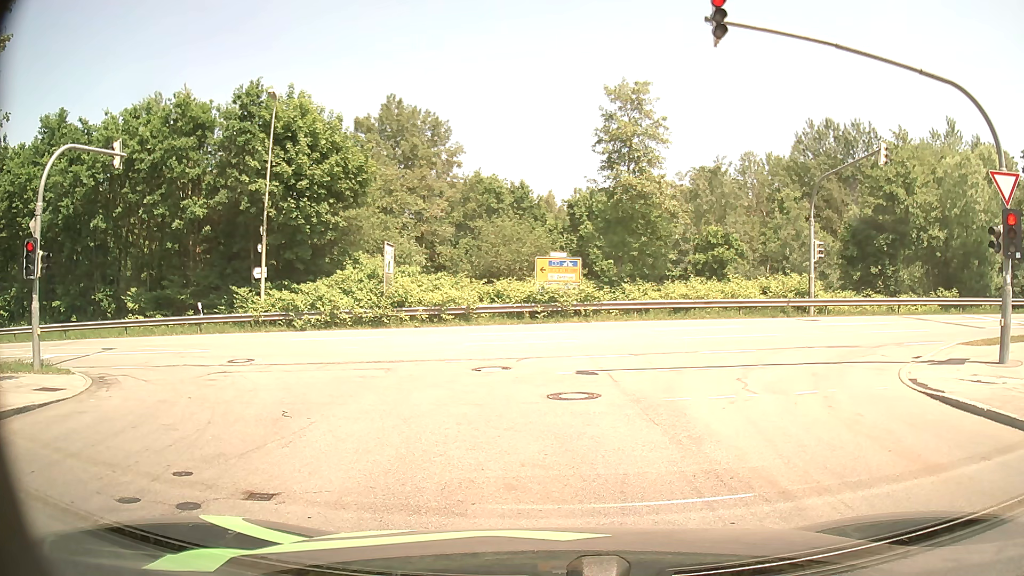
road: residential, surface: asphalt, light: Day
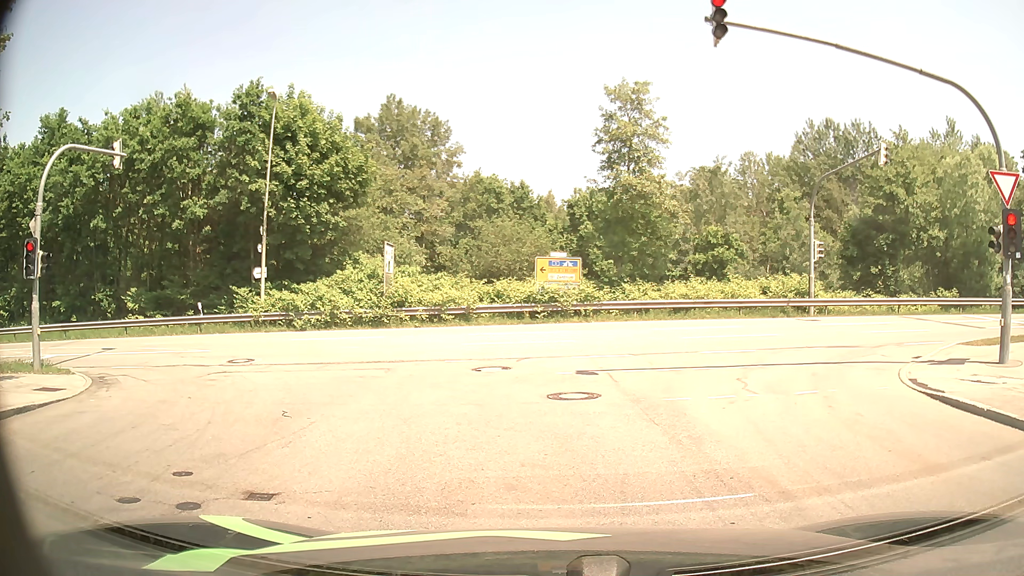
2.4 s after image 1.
(0.0, 0.0) m; 0°
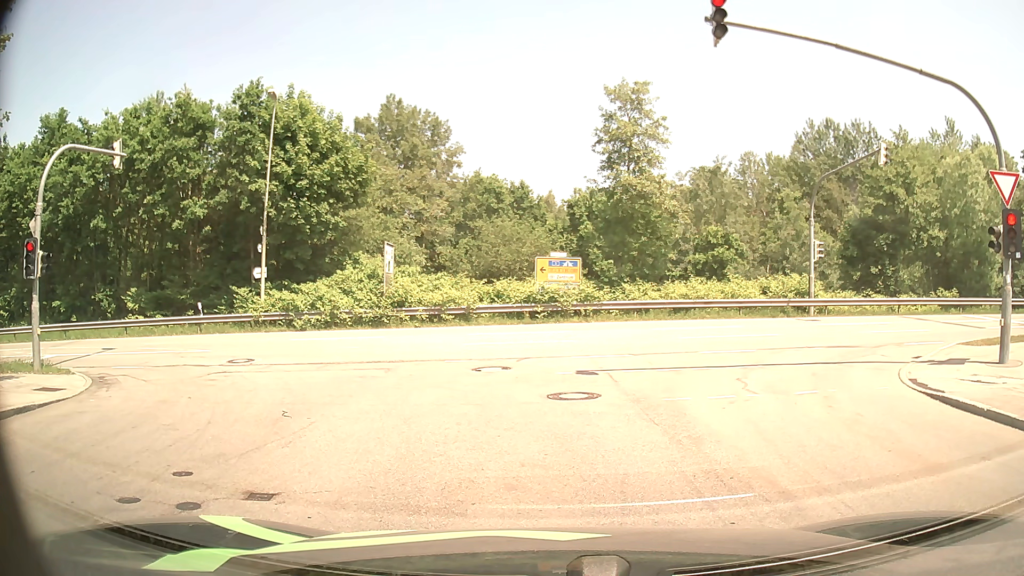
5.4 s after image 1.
(0.0, 0.0) m; 0°
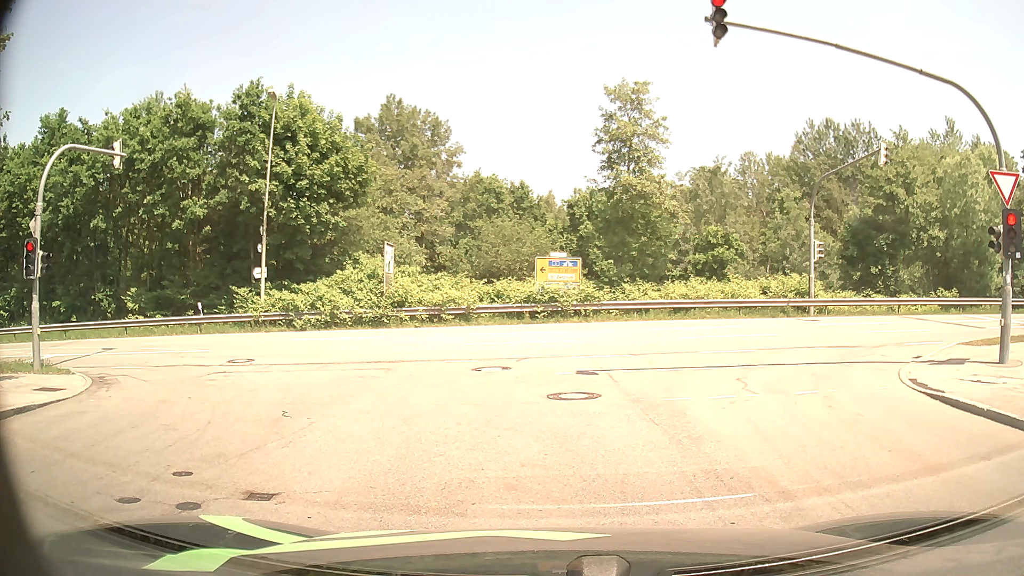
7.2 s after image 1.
(0.0, 0.0) m; 0°
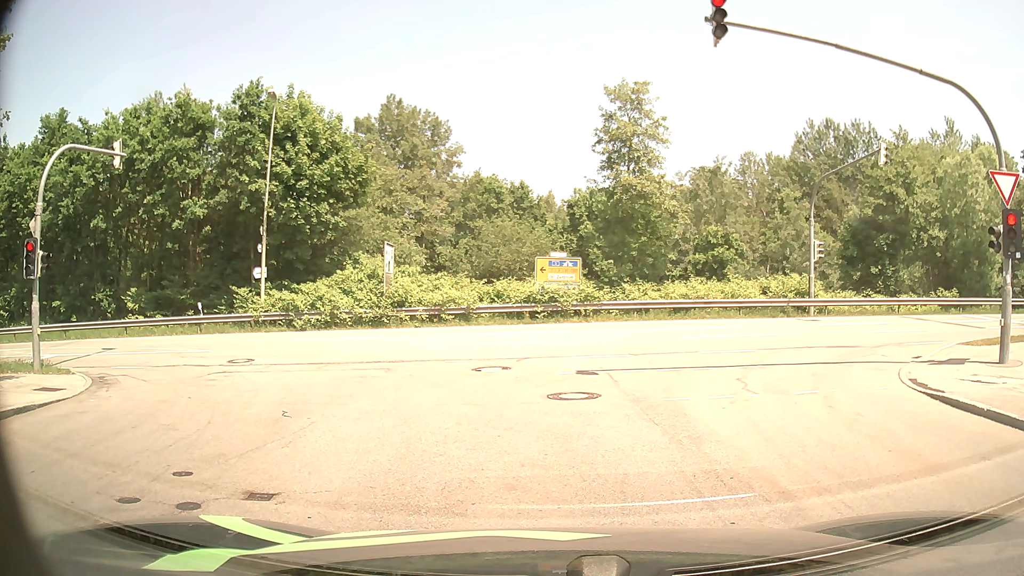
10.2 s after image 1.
(0.0, 0.0) m; 0°
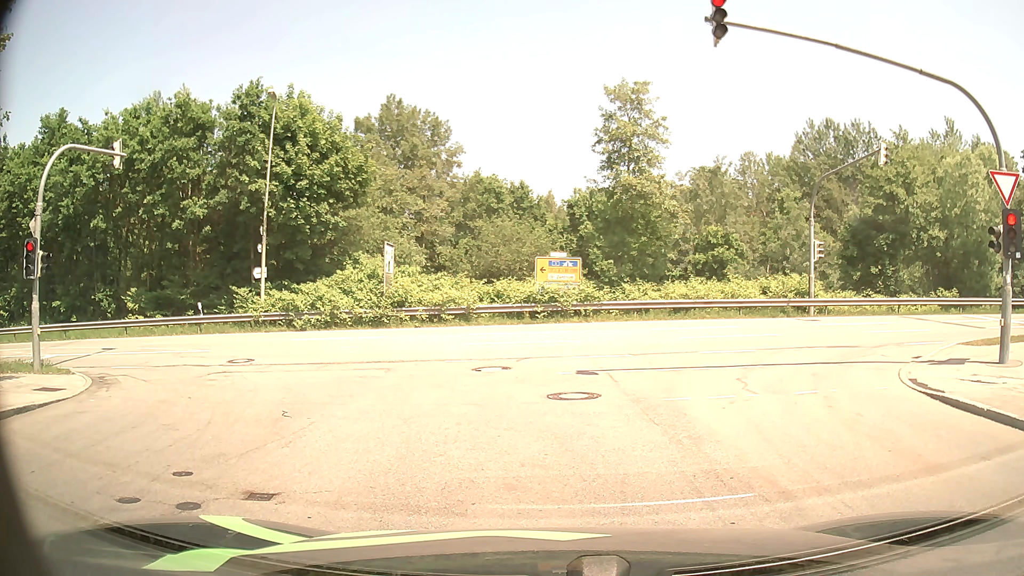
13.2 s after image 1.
(0.0, 0.0) m; 0°
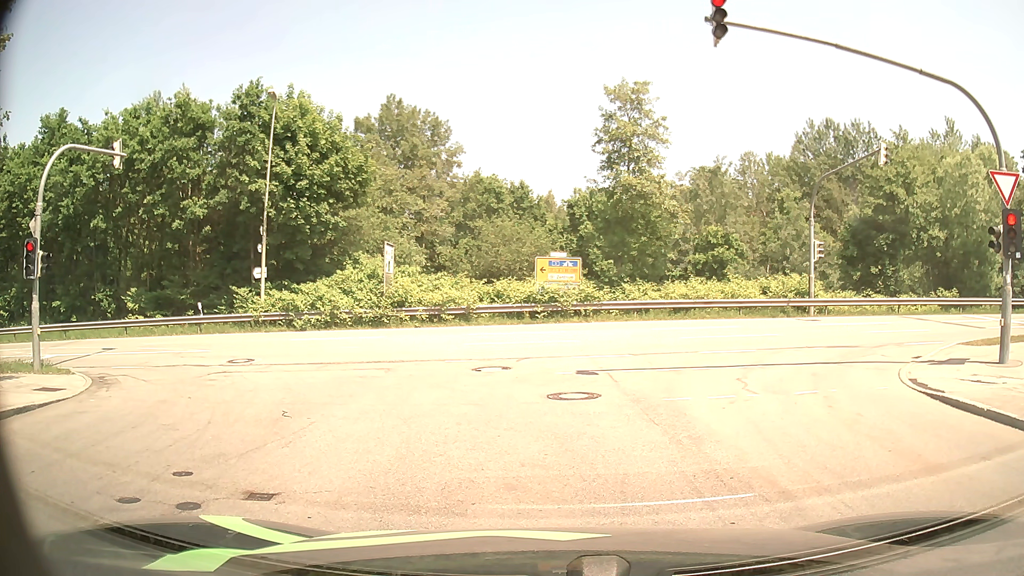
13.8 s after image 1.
(0.0, 0.0) m; 0°
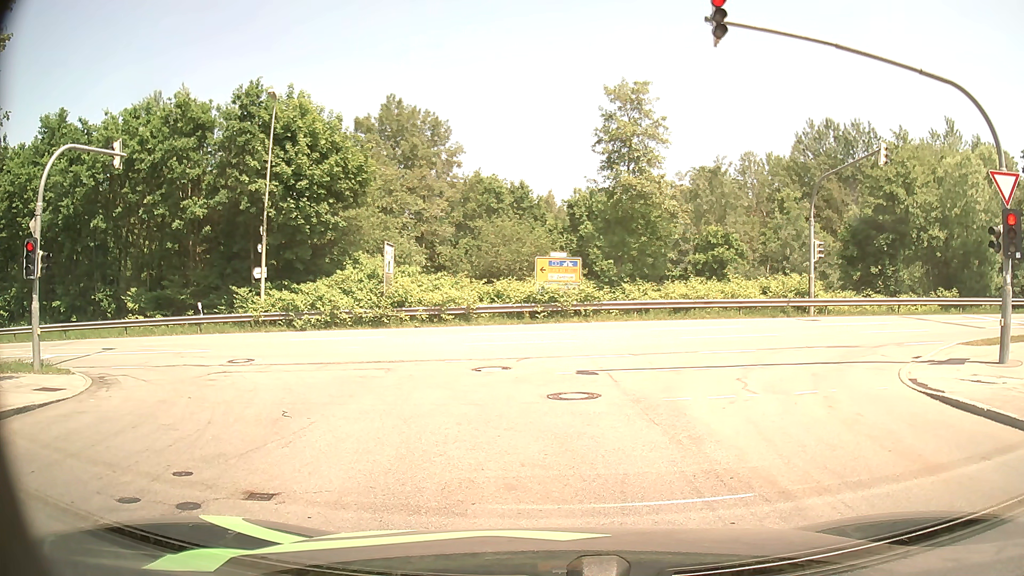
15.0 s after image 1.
(0.0, 0.0) m; 0°
(-1, +10) (-7, +18) (-16, +21) (-26, +21) (-36, +20) (-46, +18) (-56, +16) (-66, +14) (-76, +12) (-85, +10) m
